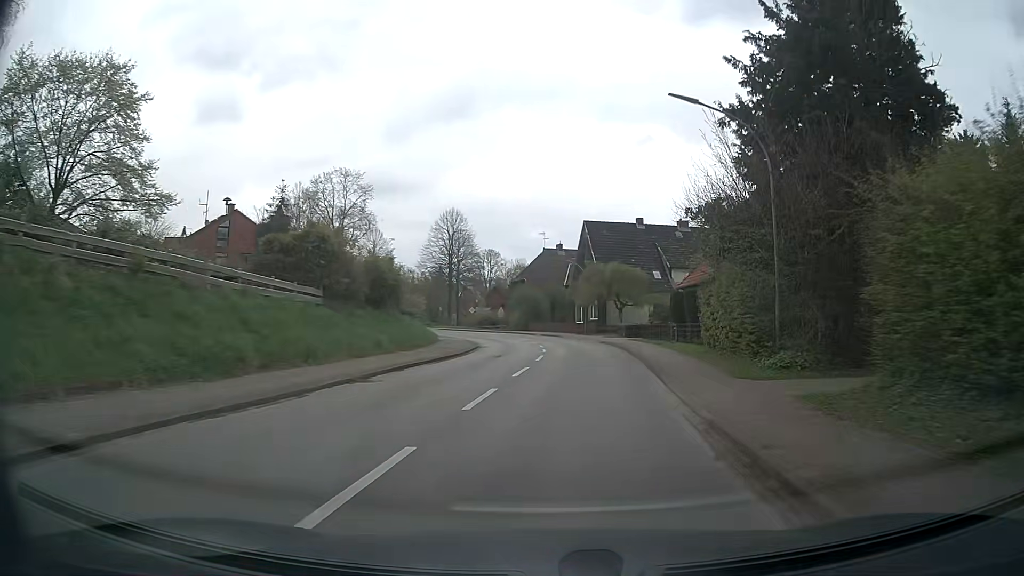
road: secondary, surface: asphalt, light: Day
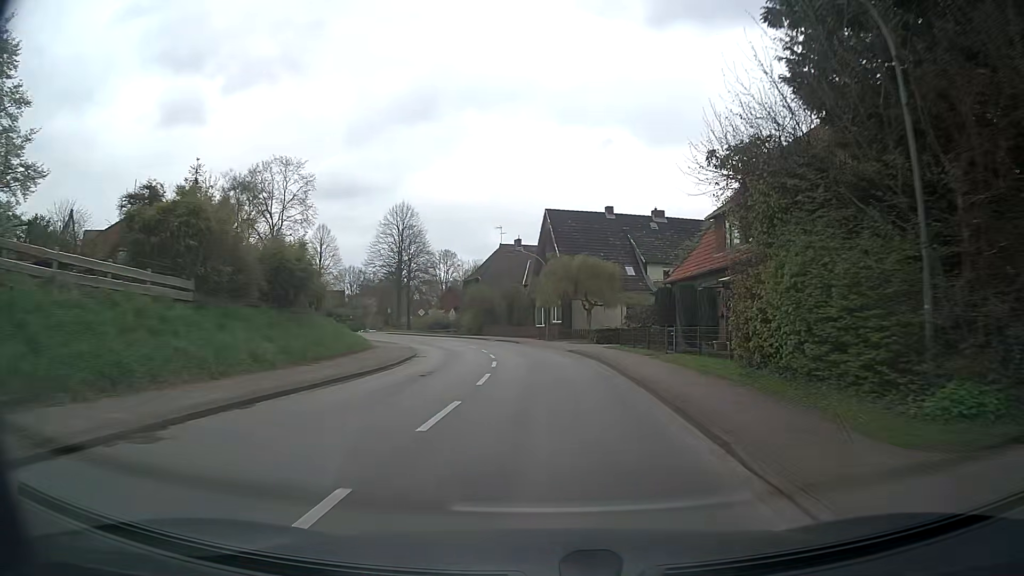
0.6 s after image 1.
(+0.3, +7.9) m; +4°
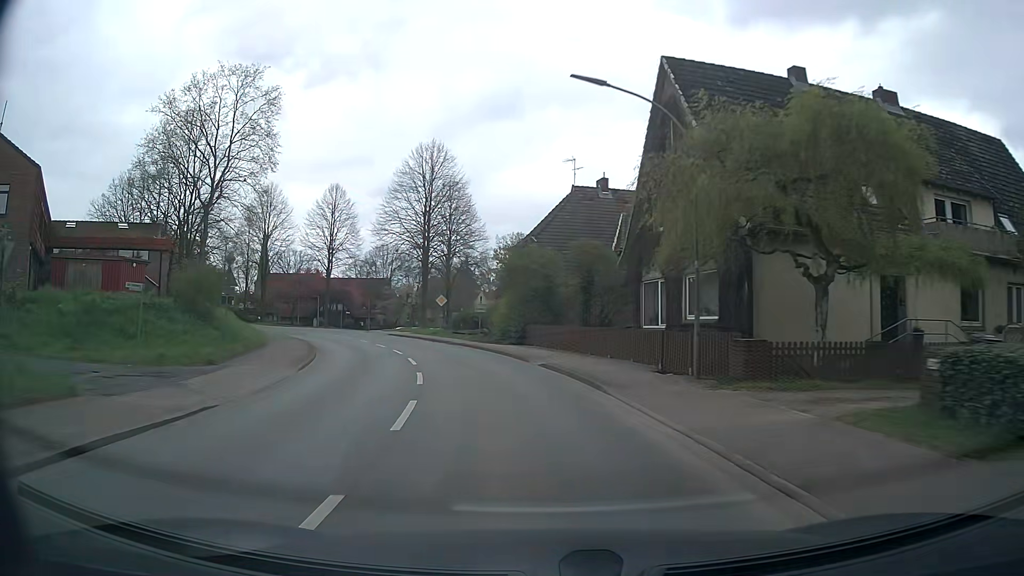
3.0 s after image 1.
(-0.3, +31.1) m; -6°
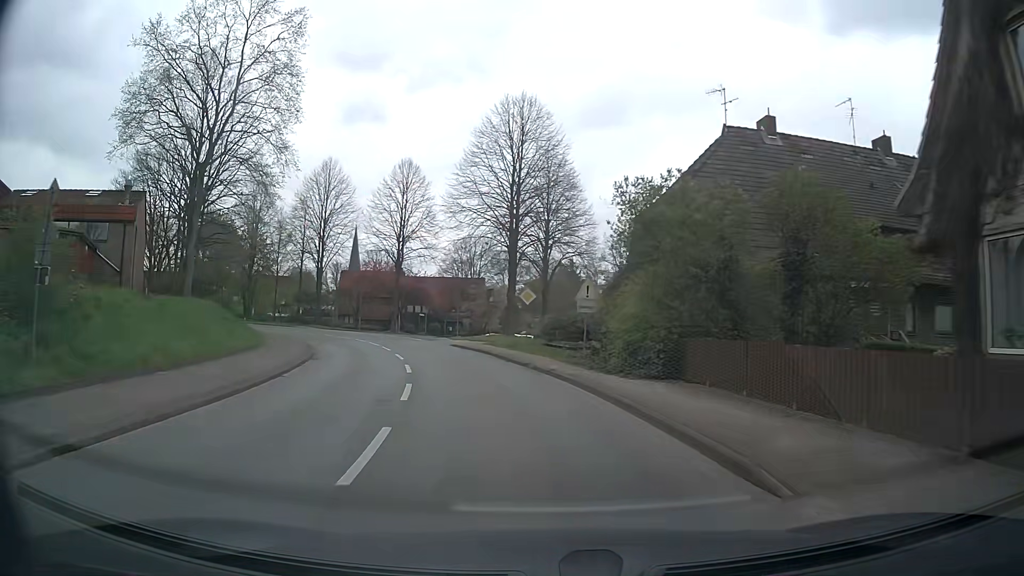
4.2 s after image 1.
(-1.2, +15.4) m; -9°
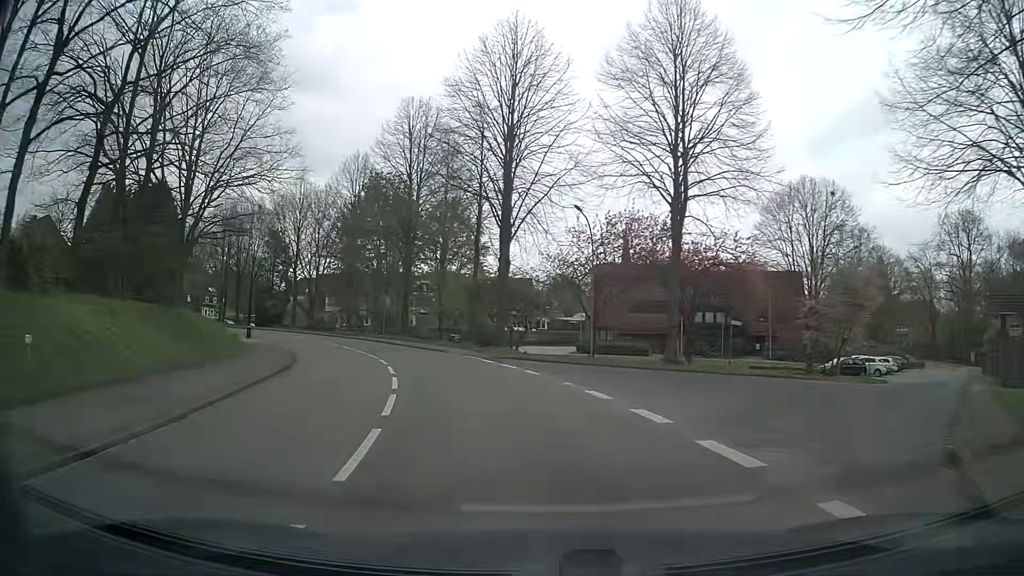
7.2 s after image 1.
(-7.4, +37.3) m; -23°
(-1, +10) (-3, +20) (-6, +29) (-10, +38) (-15, +47) (-20, +55) (-27, +63) (-34, +70) (-42, +76) (-51, +81) m
